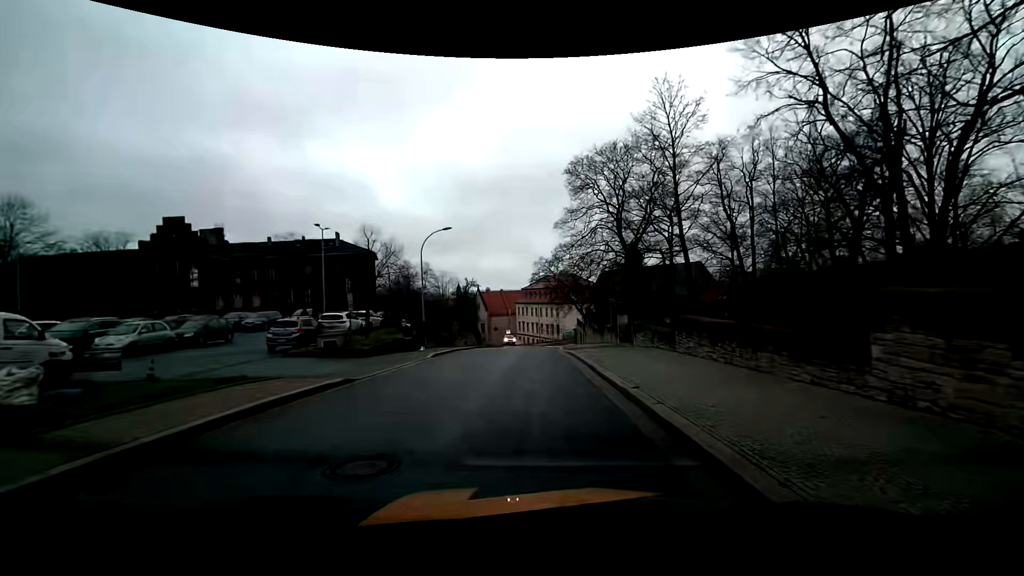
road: residential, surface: asphalt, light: Day
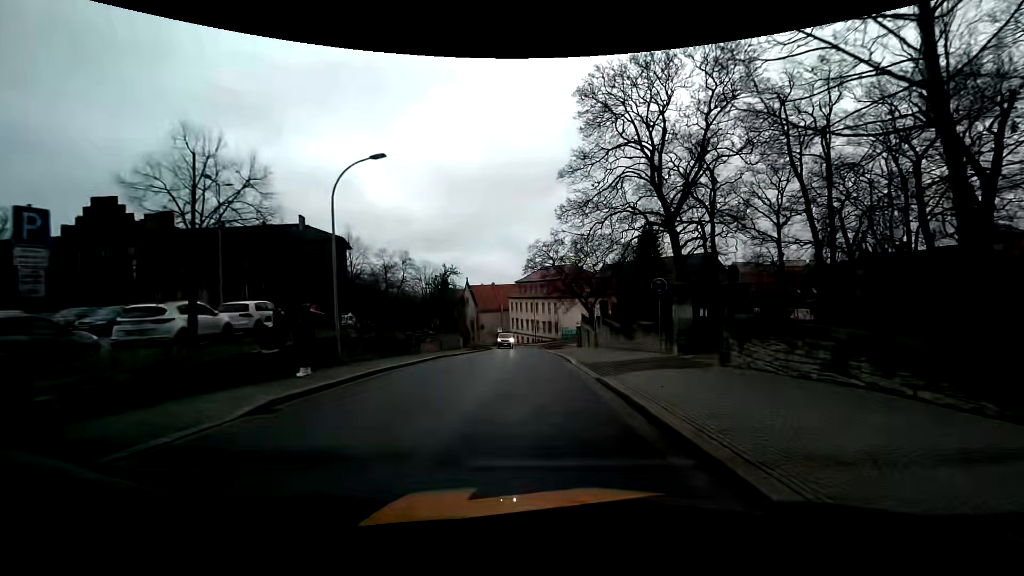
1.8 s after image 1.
(0.0, +13.6) m; 0°
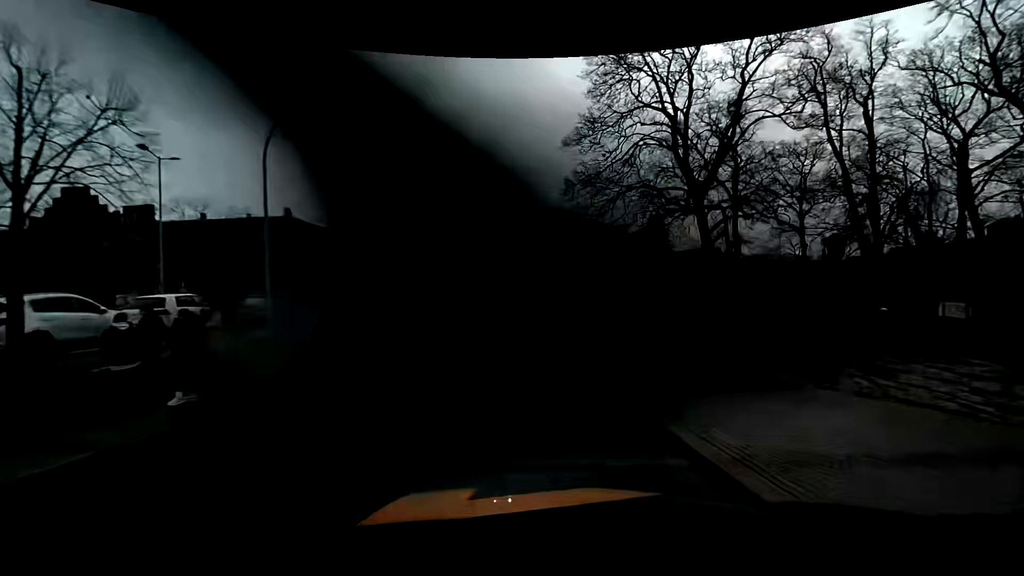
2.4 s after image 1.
(0.0, +4.6) m; 0°
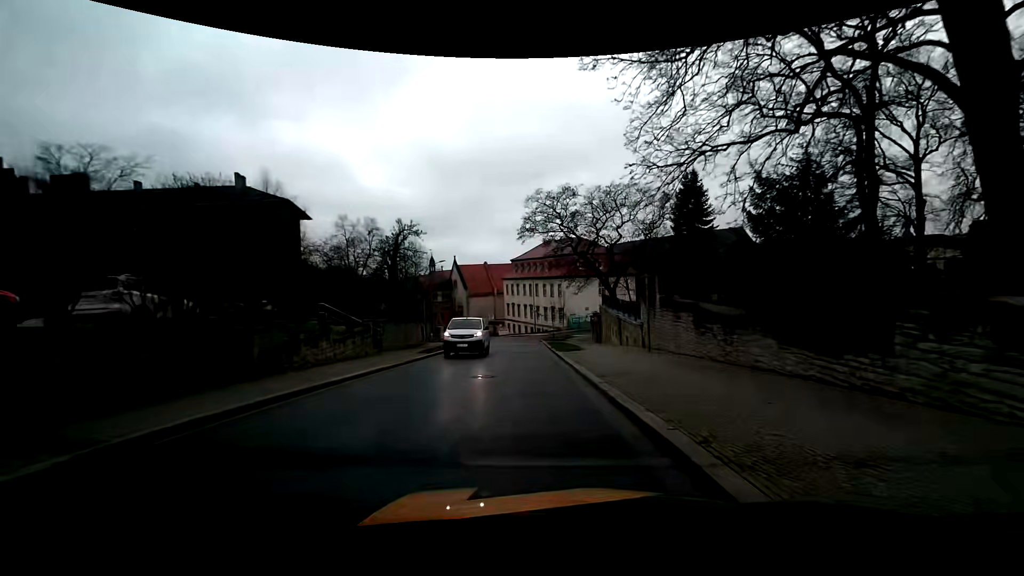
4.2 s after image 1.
(-0.1, +13.6) m; 0°
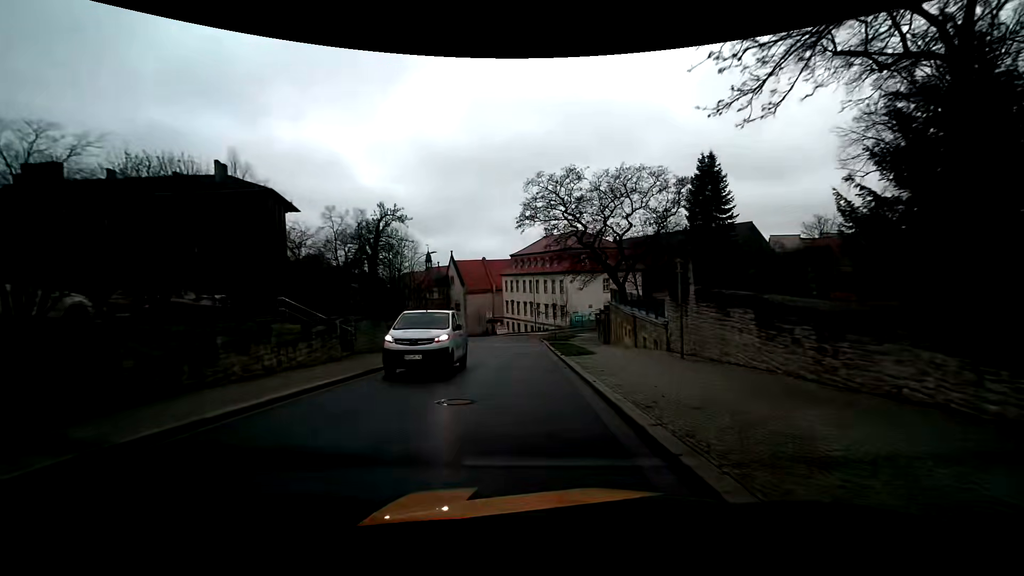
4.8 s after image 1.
(0.0, +4.5) m; -1°
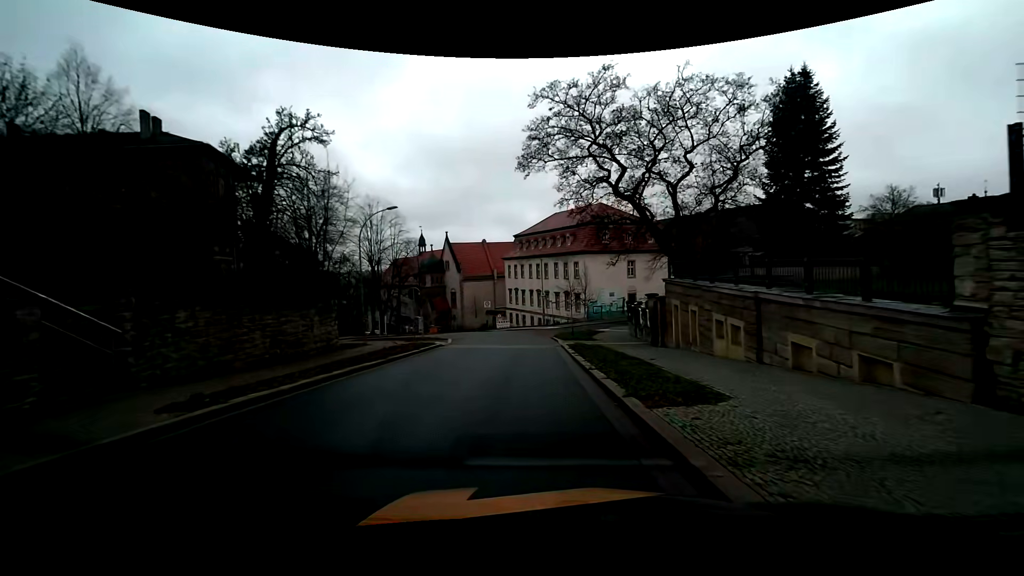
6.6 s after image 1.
(-0.1, +13.6) m; 0°
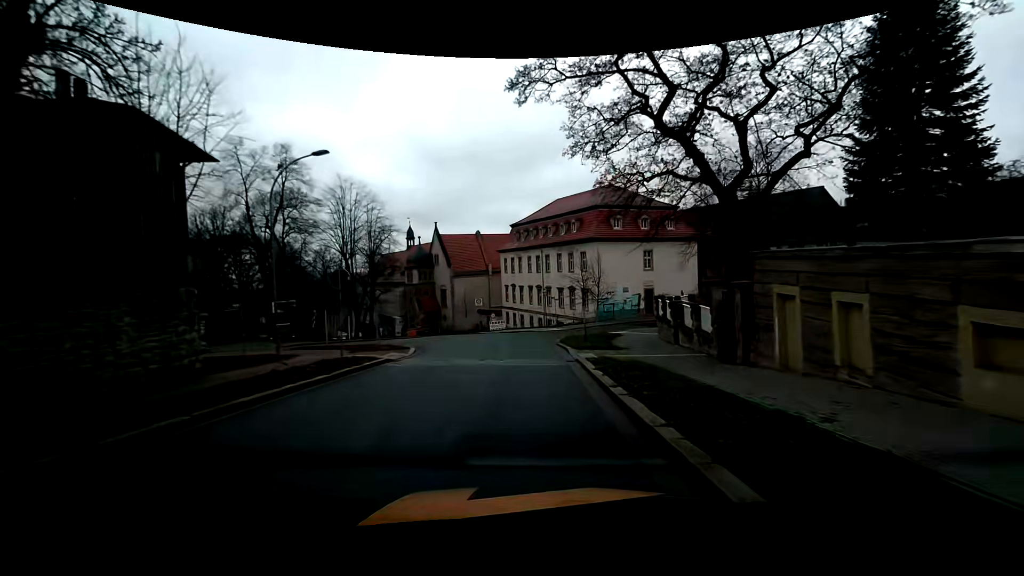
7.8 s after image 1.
(0.0, +9.1) m; 0°
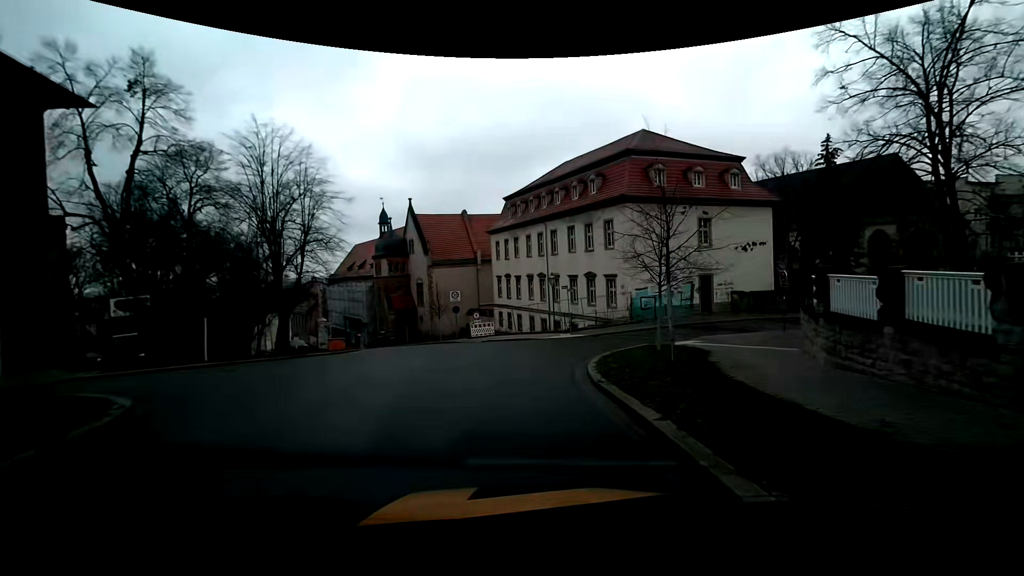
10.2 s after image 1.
(+0.1, +16.3) m; 0°
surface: sett
(0, +10) (-1, +20) (-4, +29) (-9, +38) (-14, +47) (-20, +55) (-25, +63) (-31, +72) (-36, +80) (-42, +88) m
